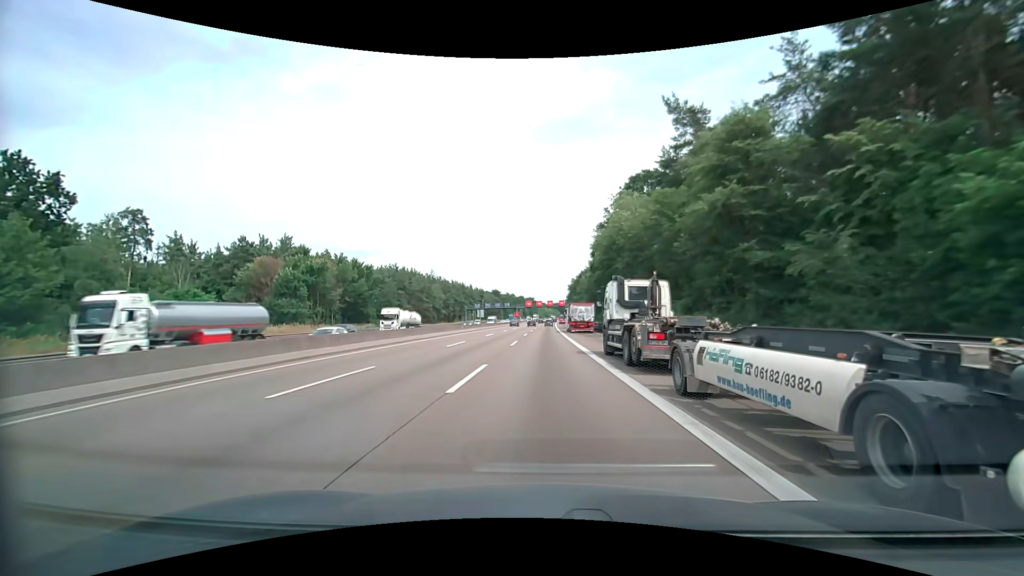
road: motorway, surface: asphalt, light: Day
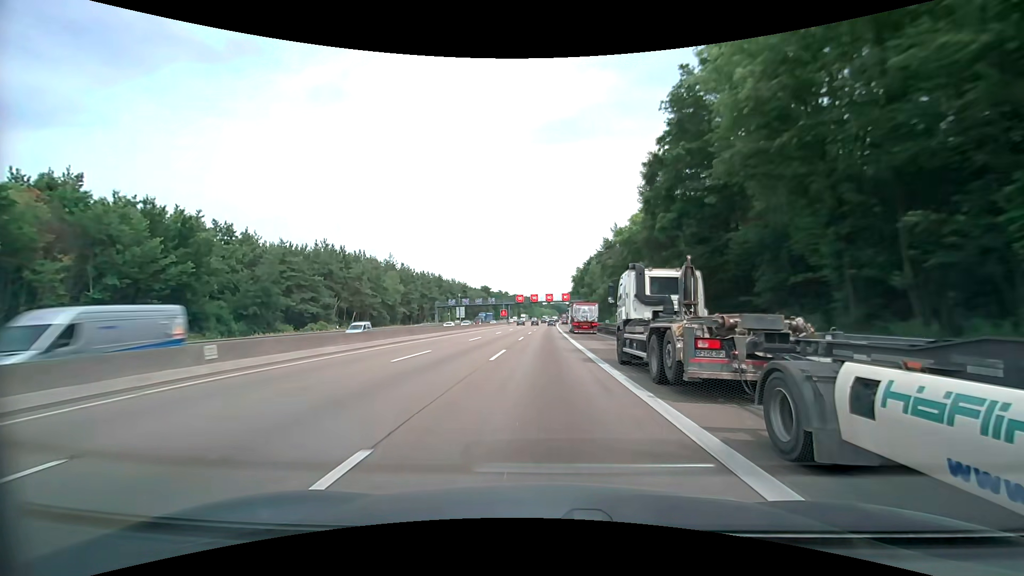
(+0.1, +46.2) m; 0°
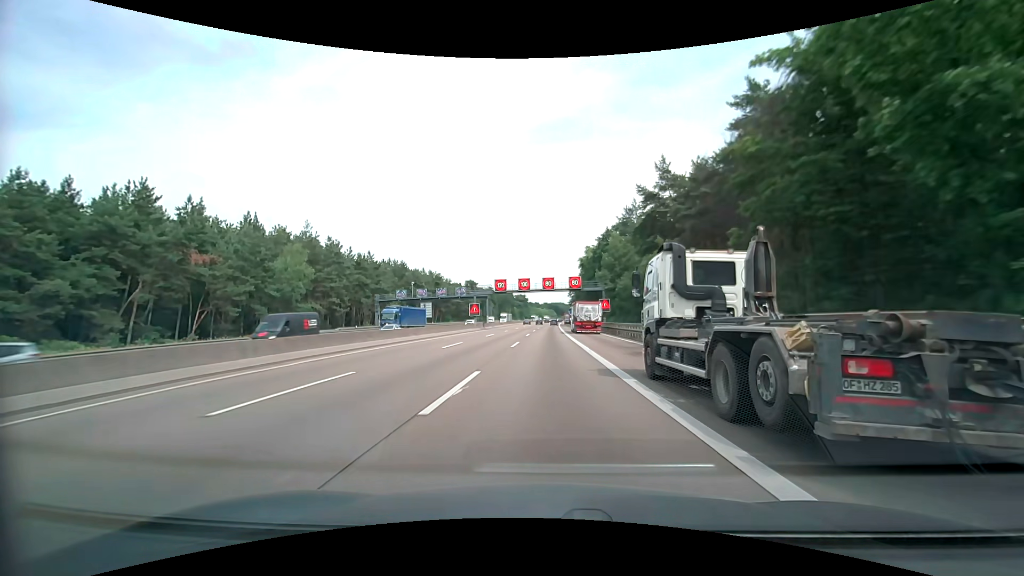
(+0.1, +45.9) m; 0°
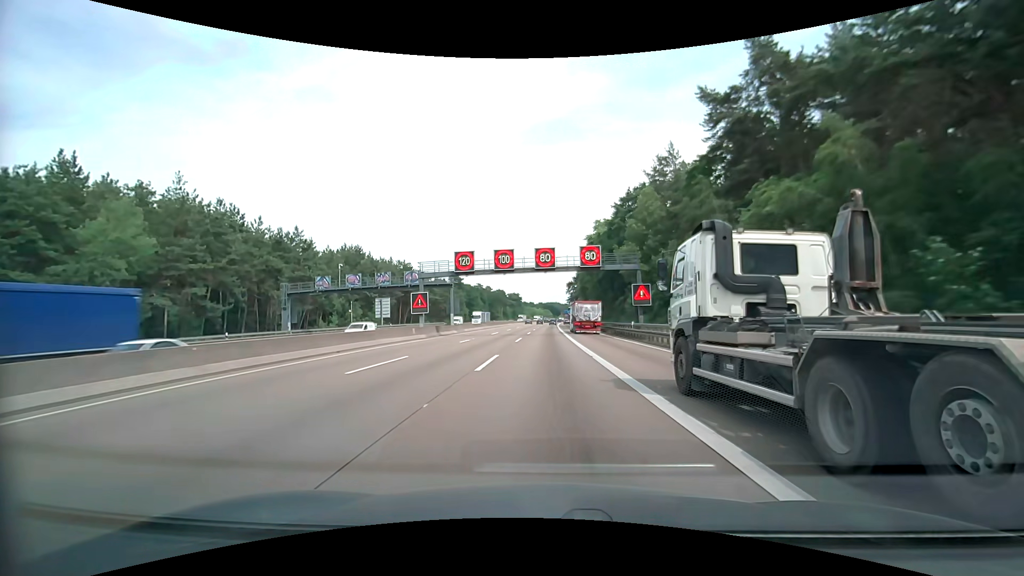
(+0.2, +30.4) m; +1°
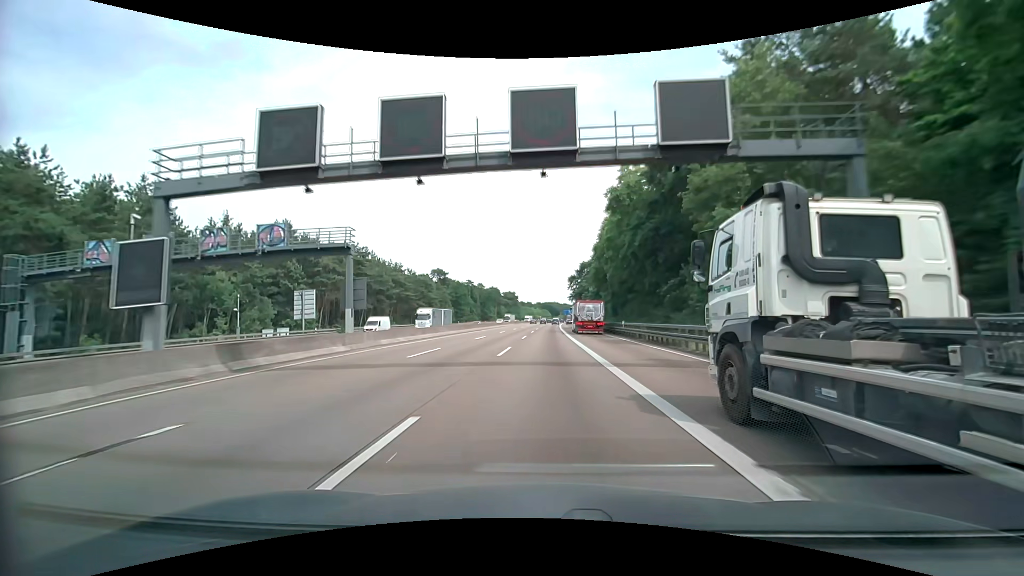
(0.0, +30.3) m; 0°
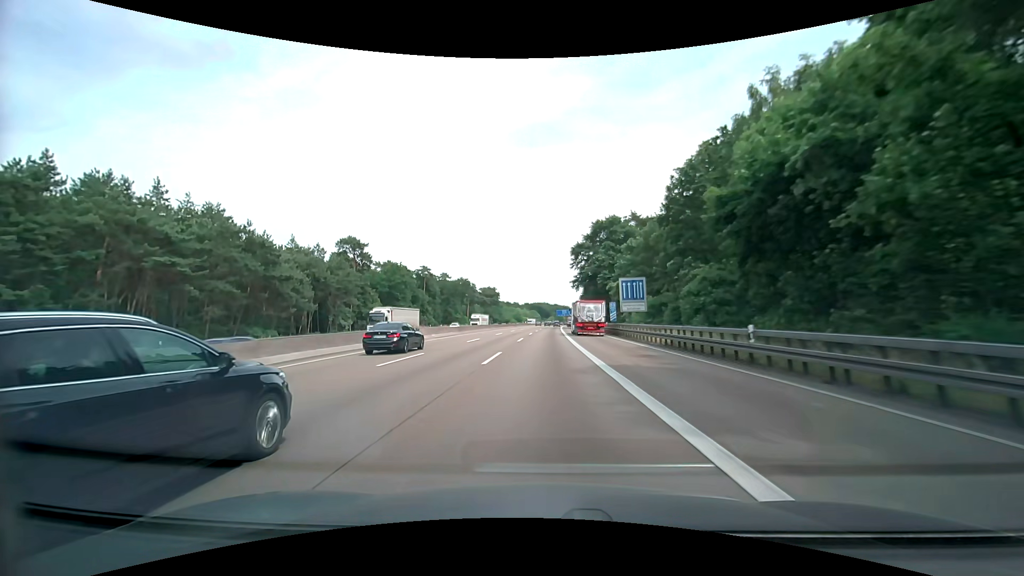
(+0.9, +75.7) m; +1°
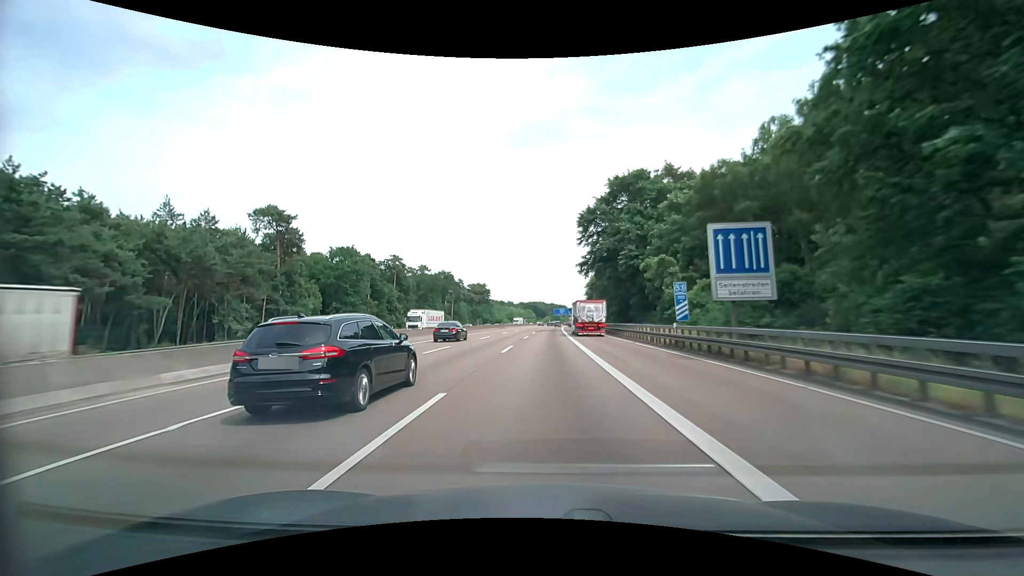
(+0.1, +30.4) m; 0°
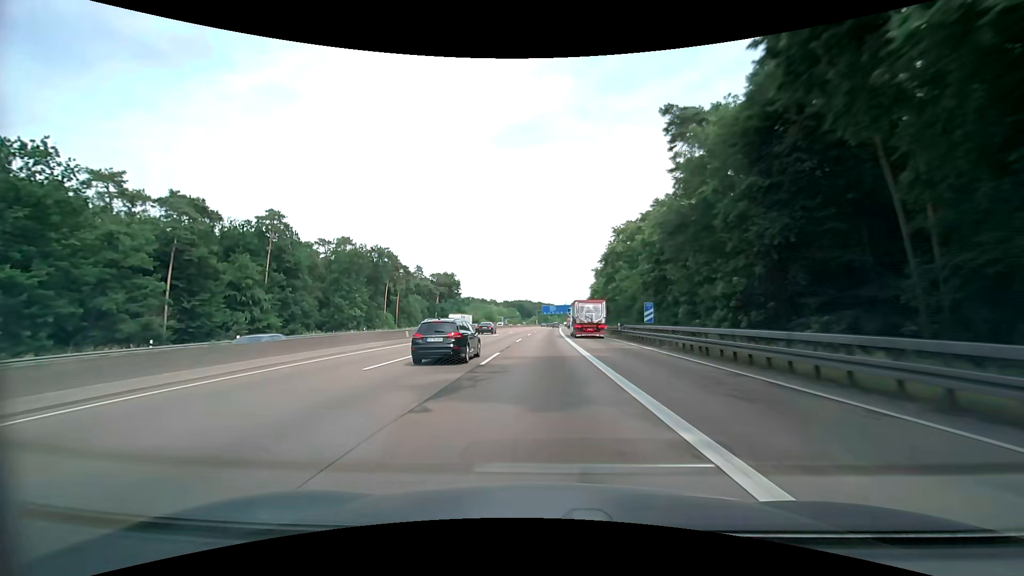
(+0.6, +61.1) m; +1°
(0, +10) (0, +20) (0, +30) (0, +40) (0, +50) (+1, +60) (+1, +70) (+1, +80) (+1, +90) (+2, +100) m
